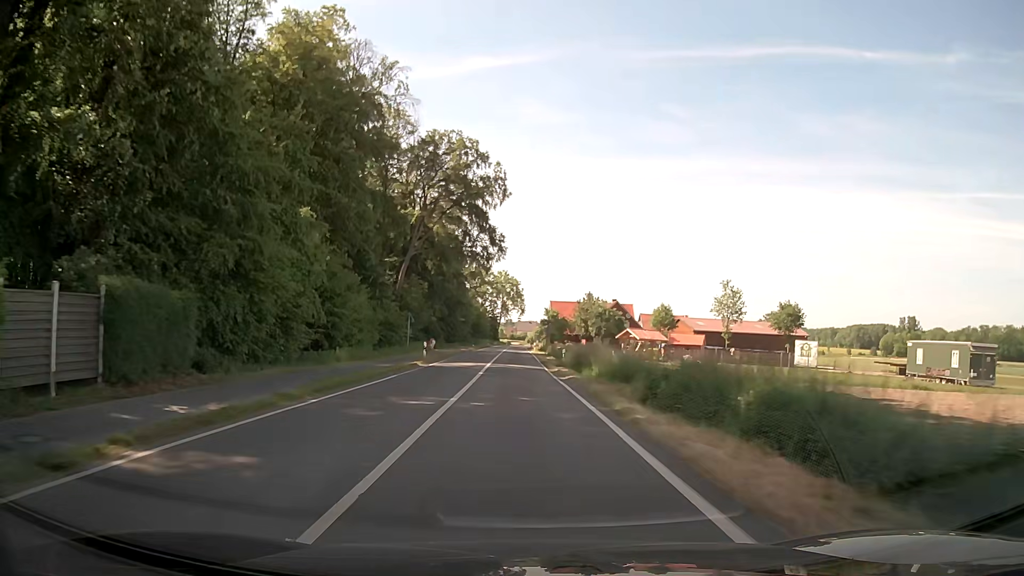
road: secondary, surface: asphalt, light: Day
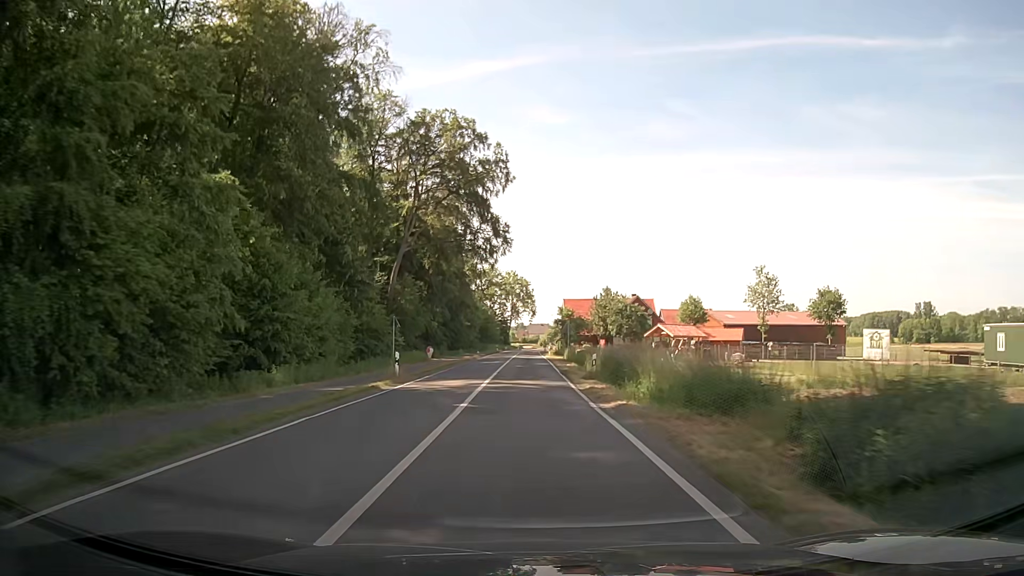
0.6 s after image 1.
(-0.1, +10.7) m; -1°
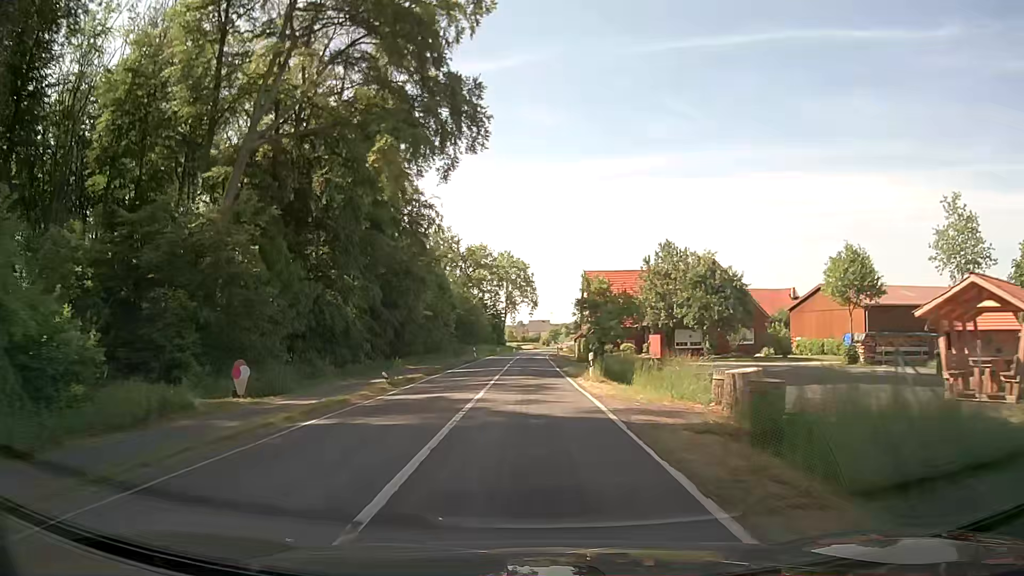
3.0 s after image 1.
(-0.3, +42.9) m; -1°
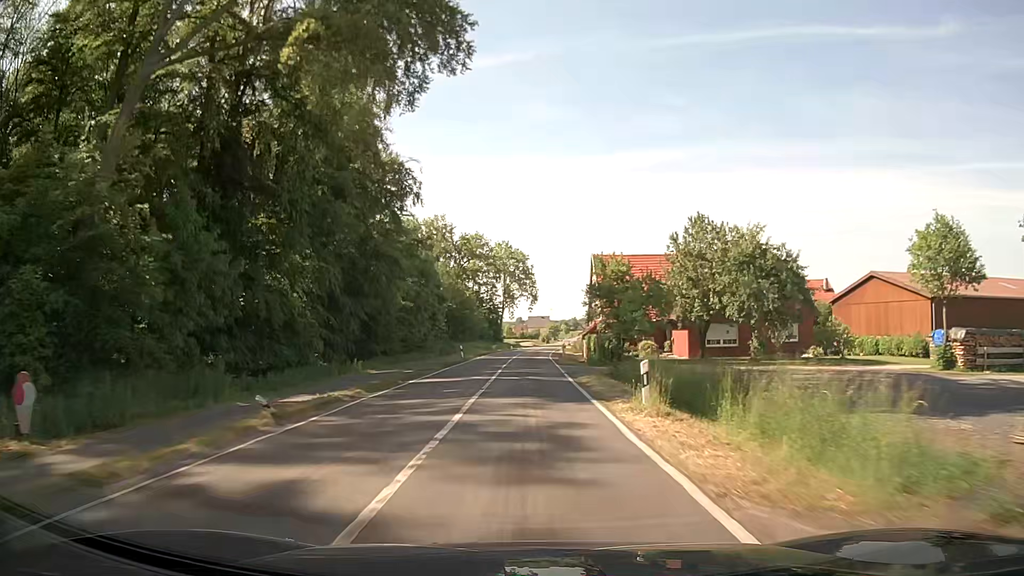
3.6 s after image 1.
(+0.1, +10.7) m; +1°
